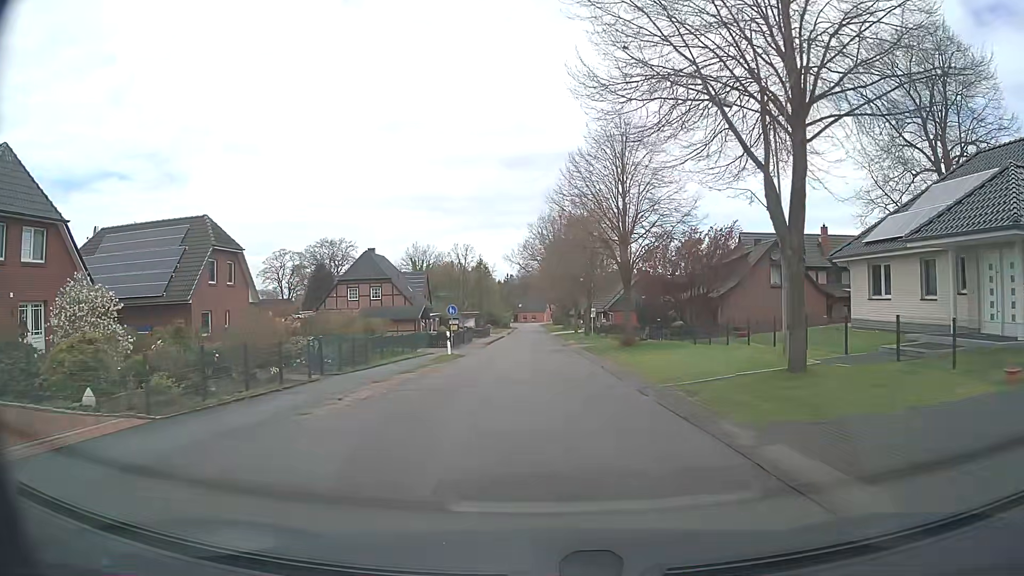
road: unclassified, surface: asphalt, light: Day
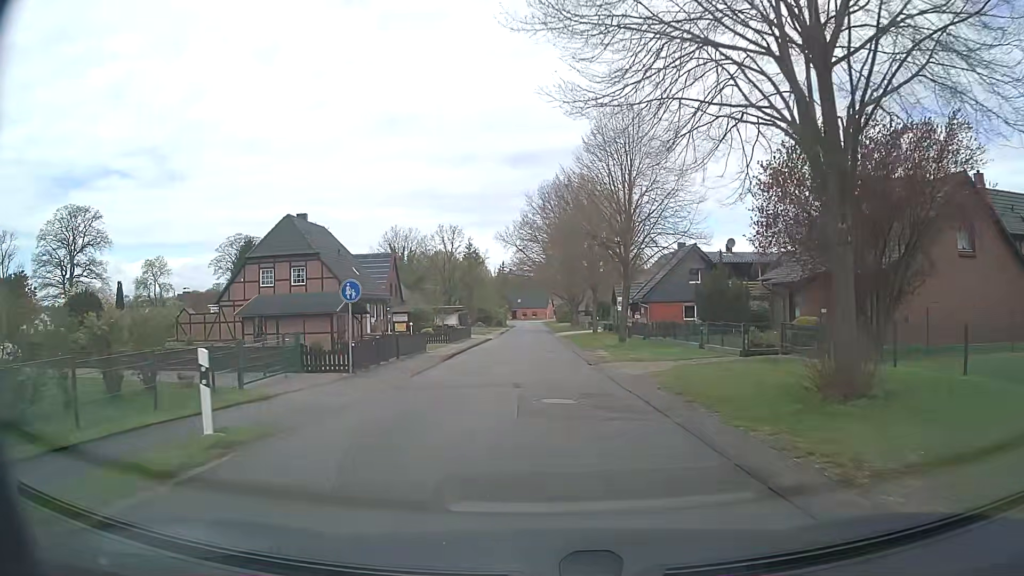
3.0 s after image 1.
(+0.1, +23.5) m; 0°
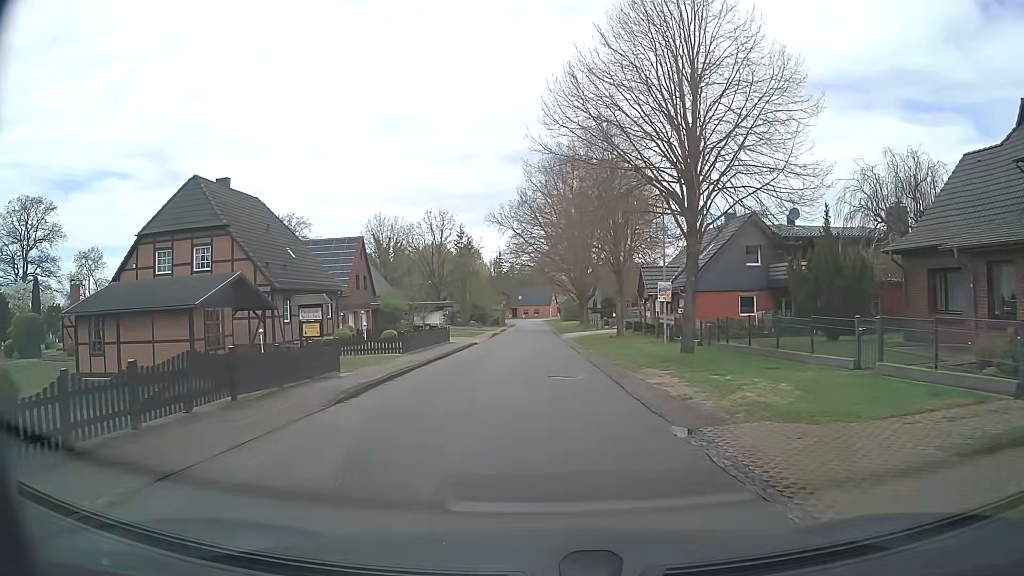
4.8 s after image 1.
(0.0, +14.6) m; 0°
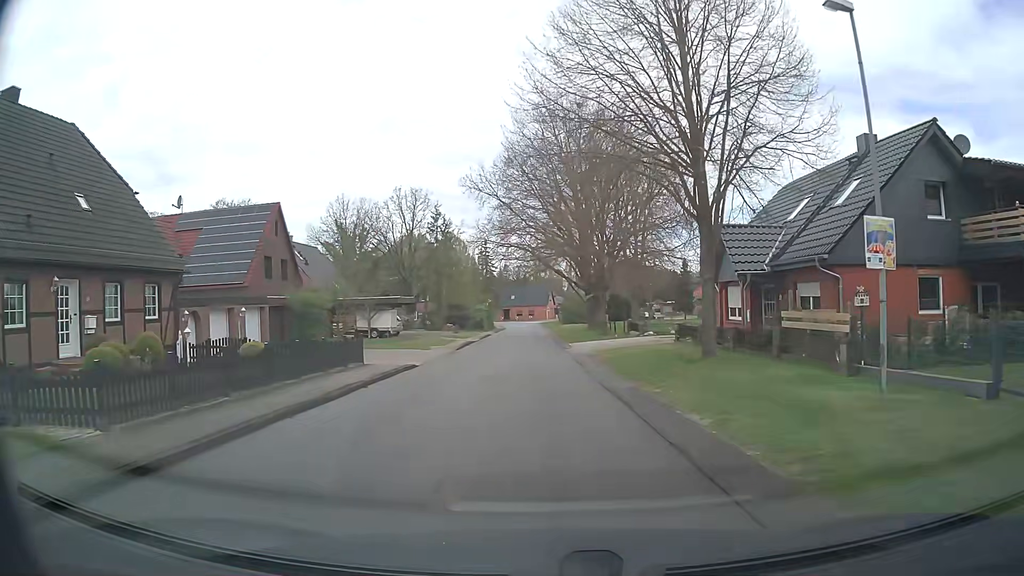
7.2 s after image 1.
(+0.1, +19.7) m; +1°
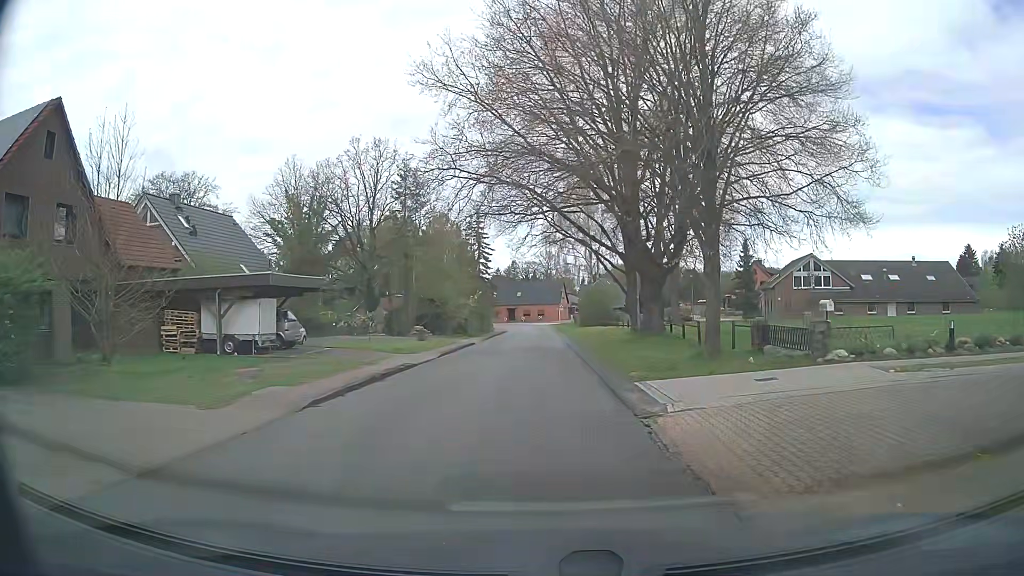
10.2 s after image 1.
(-0.4, +23.6) m; -1°
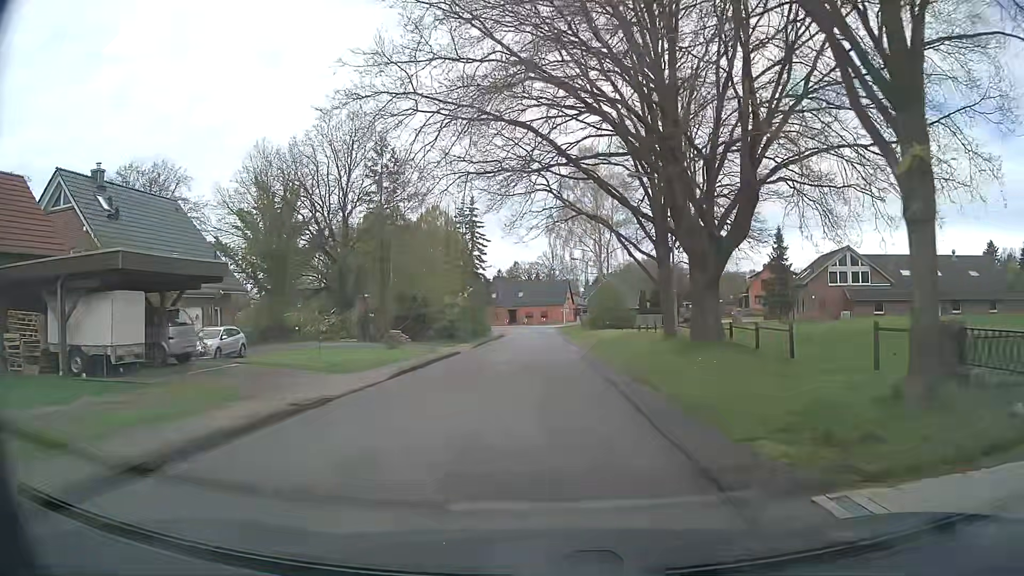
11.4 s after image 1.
(-0.1, +9.2) m; 0°
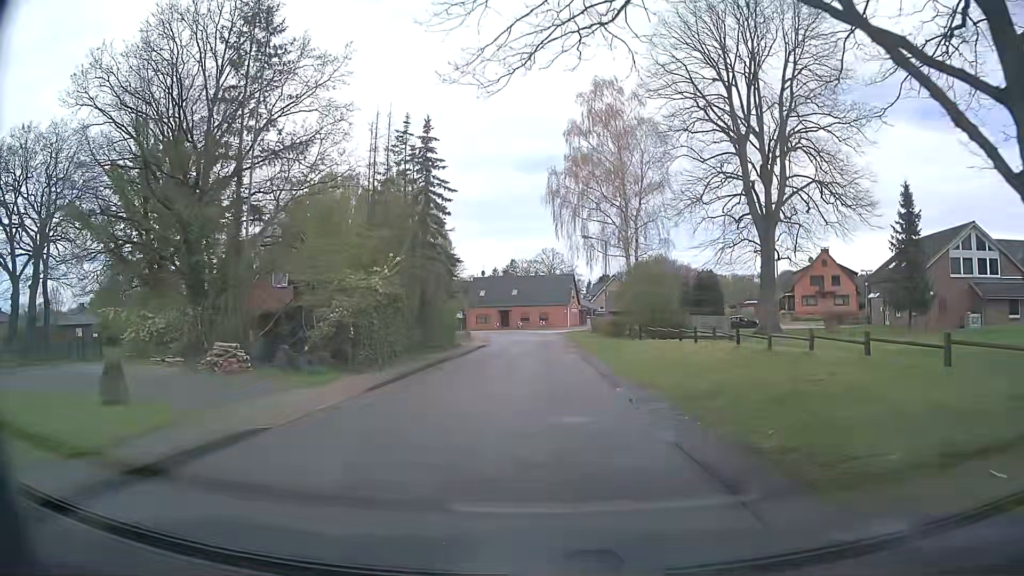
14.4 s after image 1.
(0.0, +22.6) m; +1°
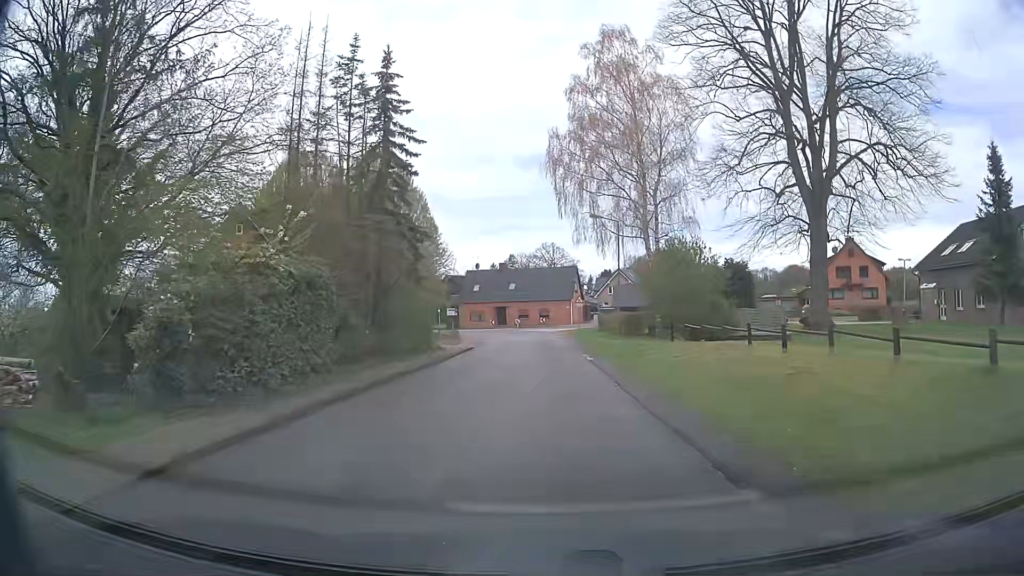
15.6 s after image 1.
(-0.1, +9.1) m; -1°
